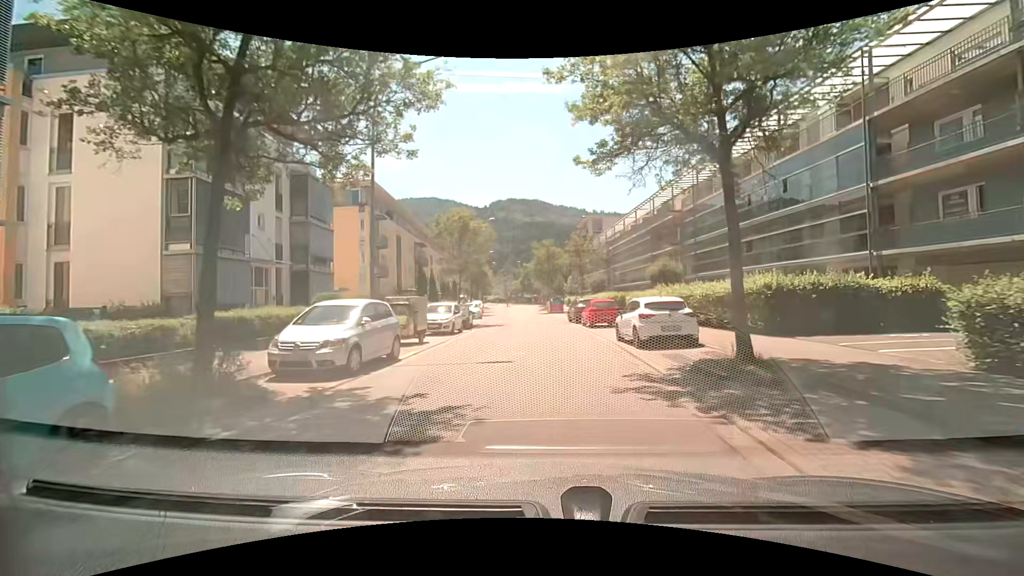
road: unclassified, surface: asphalt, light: Day
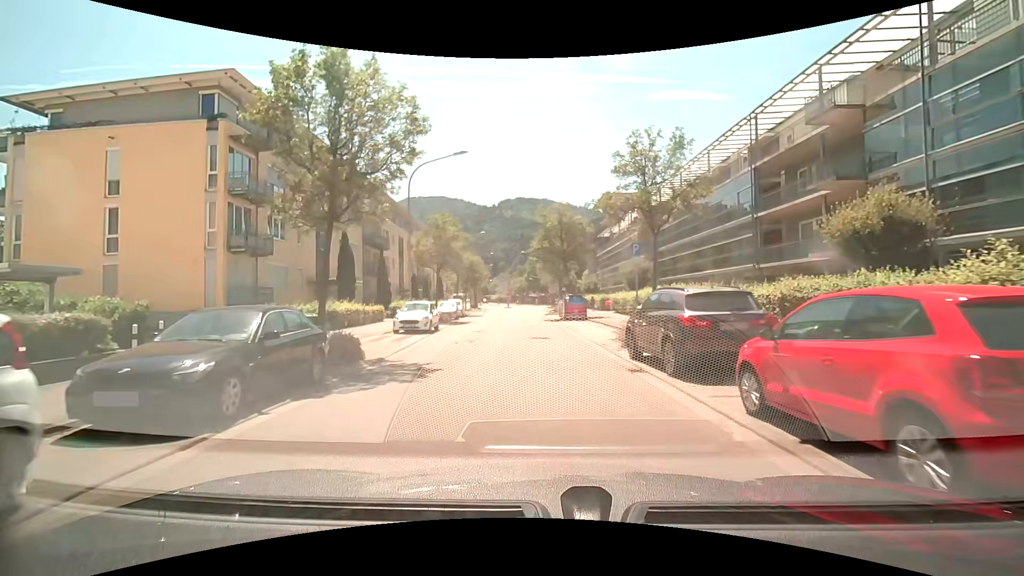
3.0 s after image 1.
(-0.1, +22.3) m; -1°
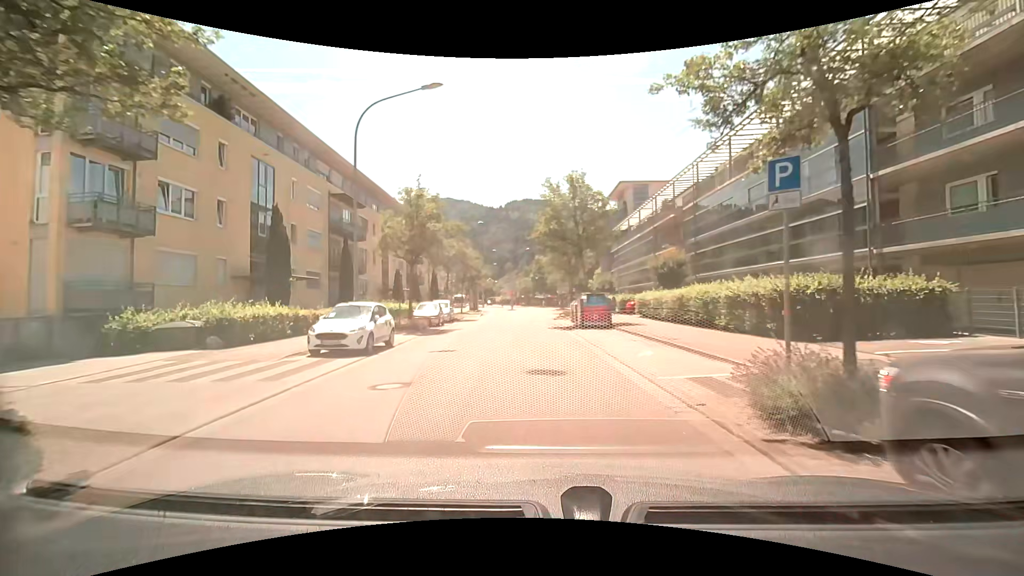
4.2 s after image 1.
(0.0, +8.9) m; -1°
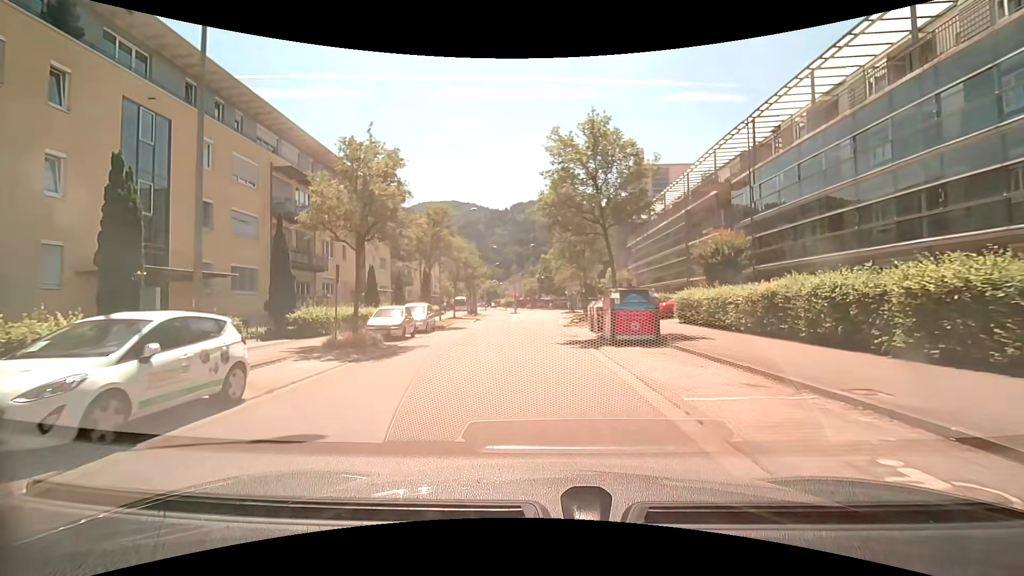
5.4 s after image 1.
(0.0, +8.9) m; -1°
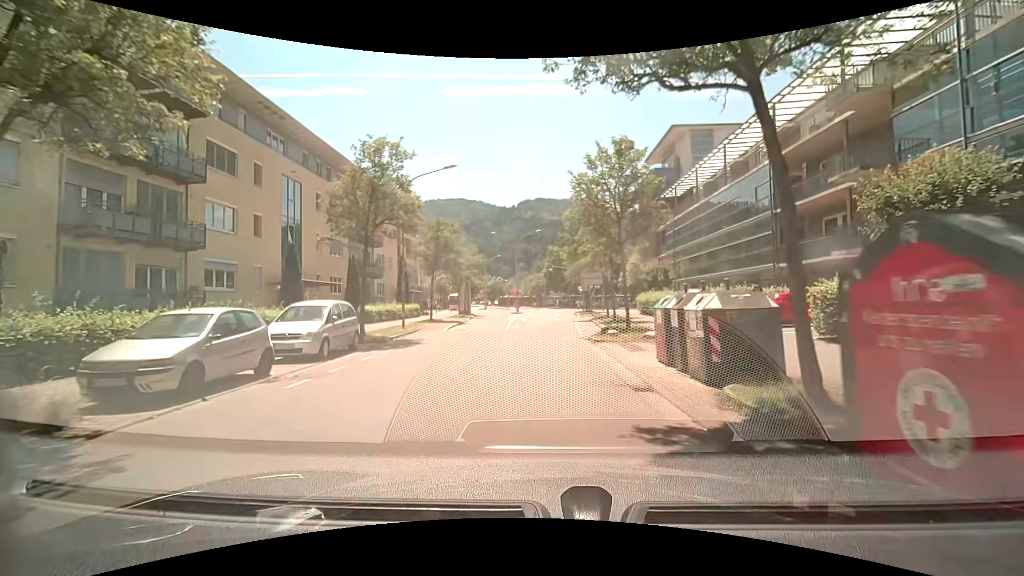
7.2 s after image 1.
(0.0, +13.3) m; 0°
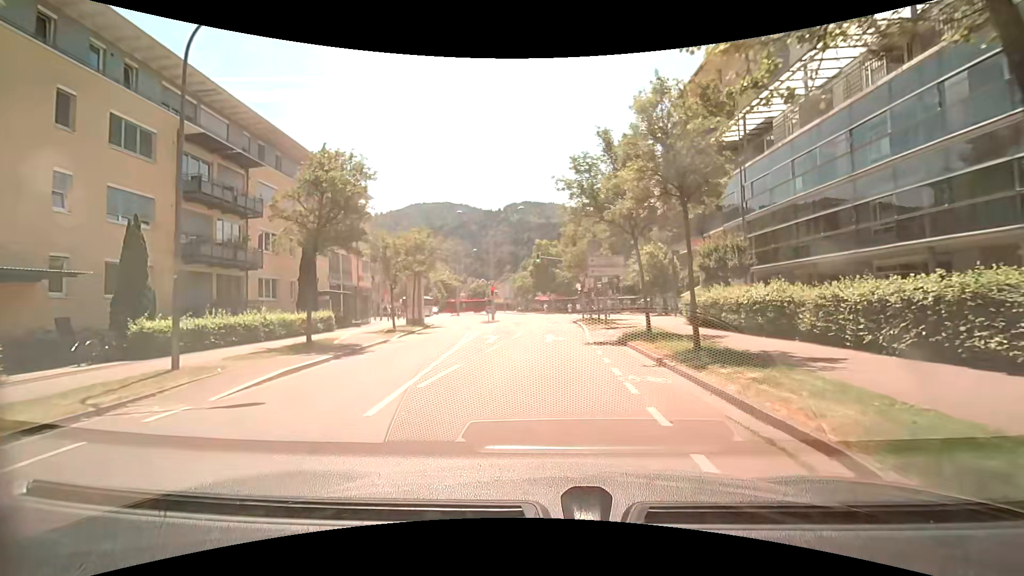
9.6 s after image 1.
(0.0, +17.8) m; +1°
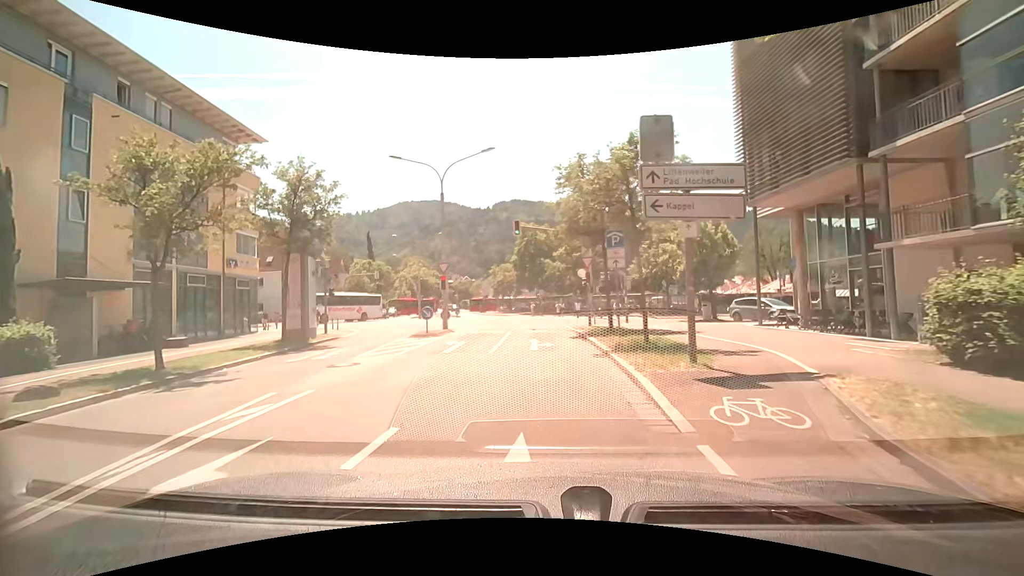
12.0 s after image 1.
(+0.3, +17.8) m; +2°
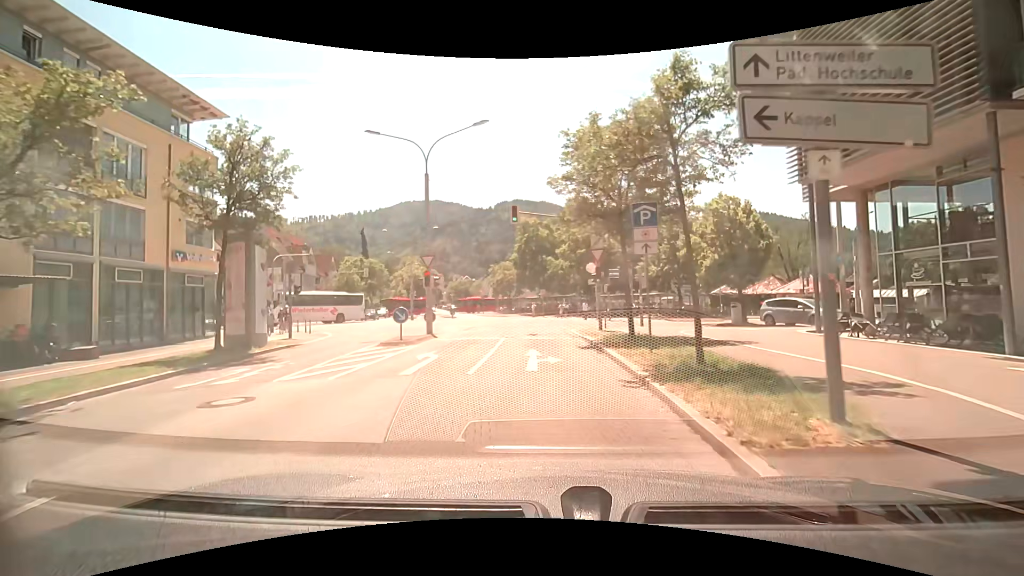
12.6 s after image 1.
(-0.1, +4.5) m; -2°
